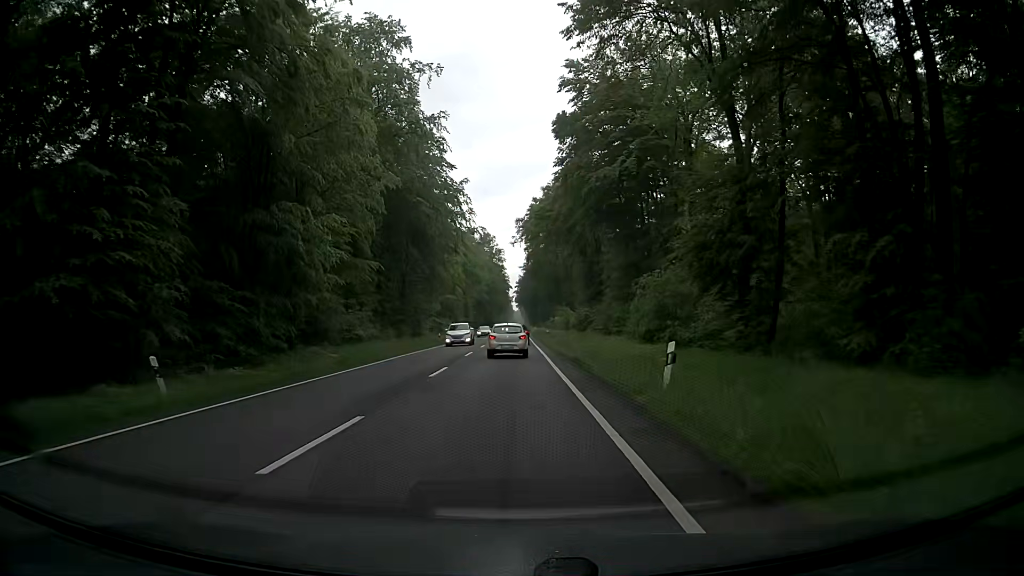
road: primary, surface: asphalt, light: Day
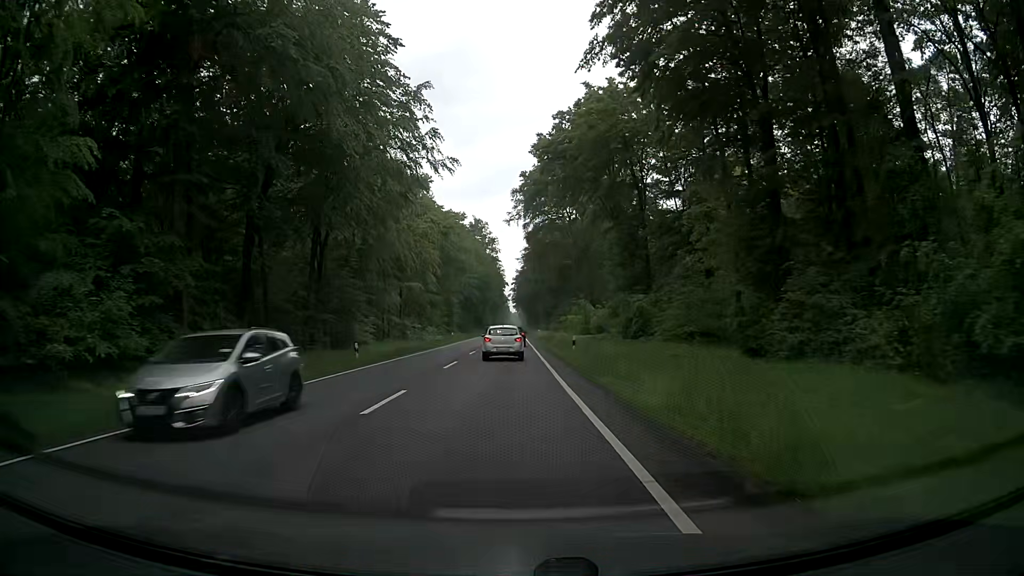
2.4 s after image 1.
(+0.4, +32.0) m; 0°
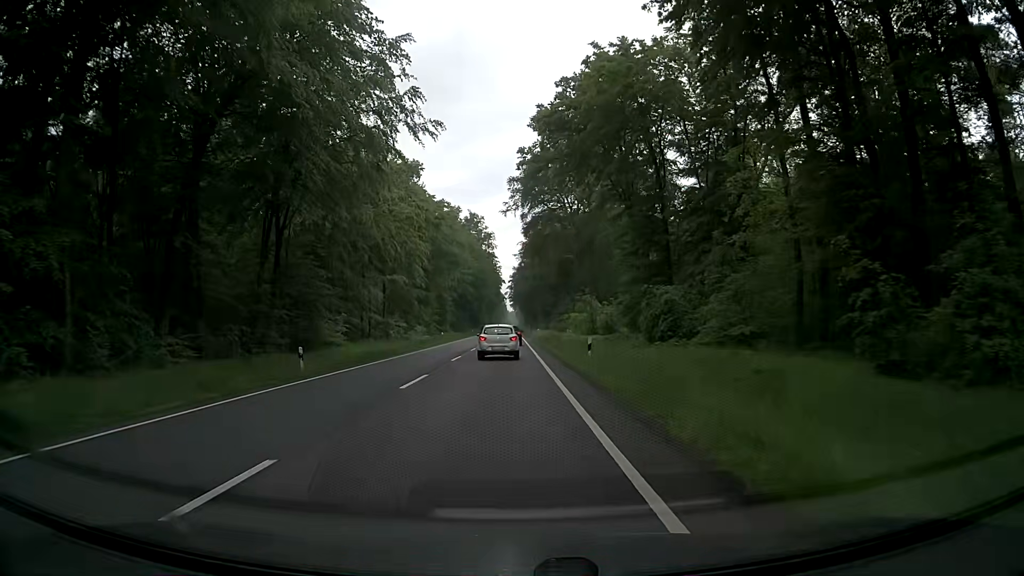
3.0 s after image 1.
(+0.1, +8.0) m; +1°
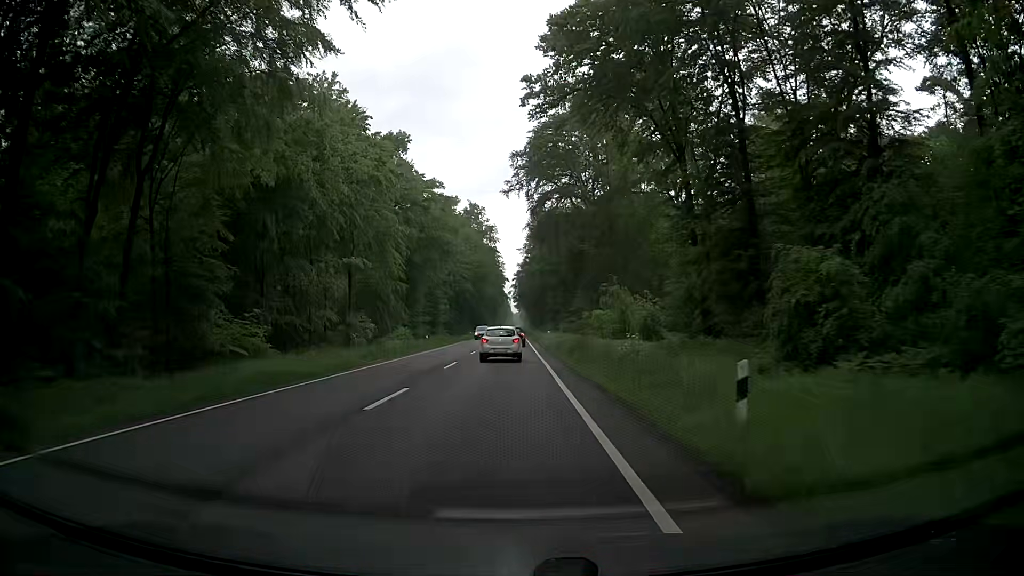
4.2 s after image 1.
(-0.1, +15.9) m; -1°
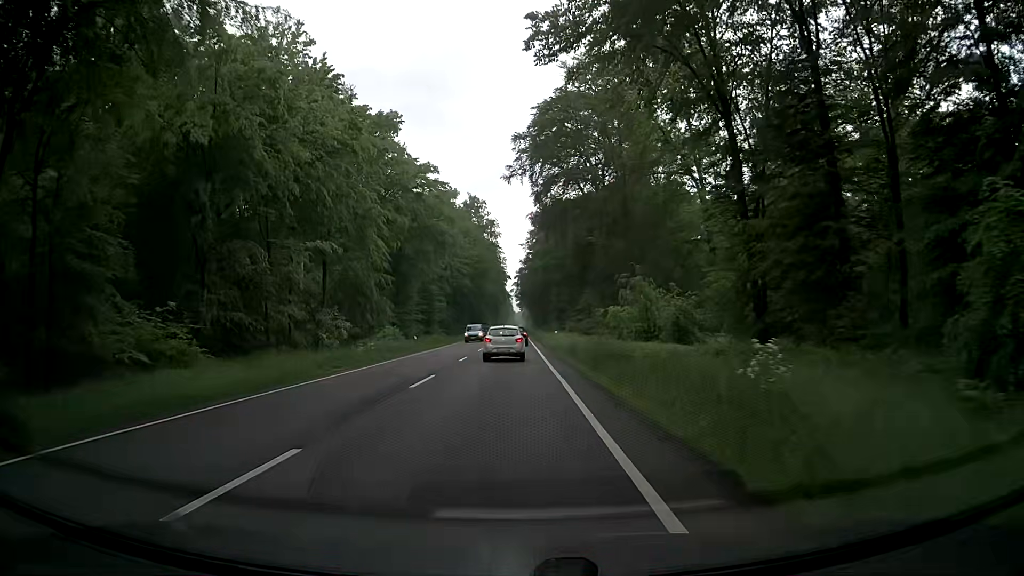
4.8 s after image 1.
(0.0, +7.9) m; -1°
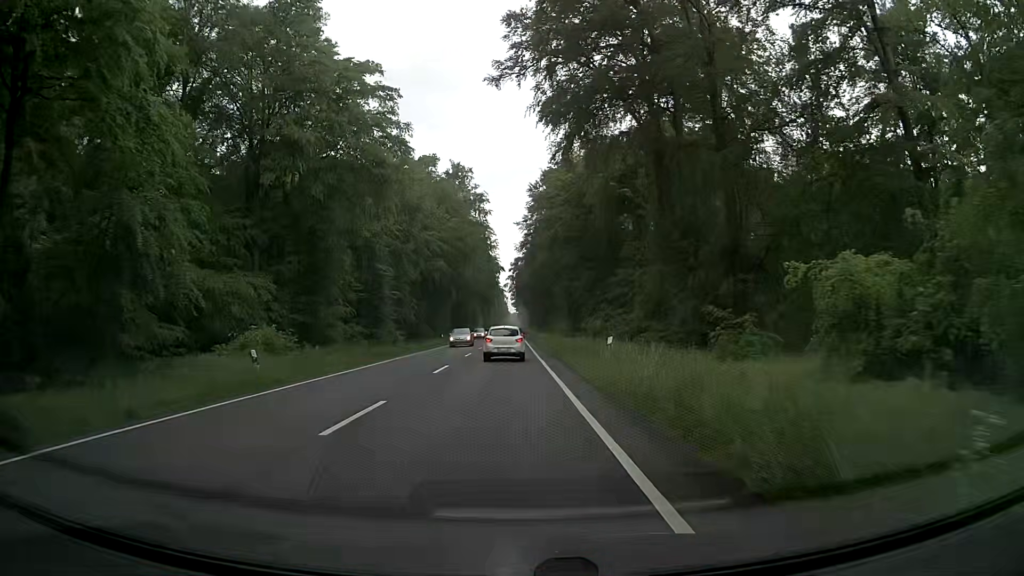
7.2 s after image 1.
(+0.1, +31.5) m; 0°
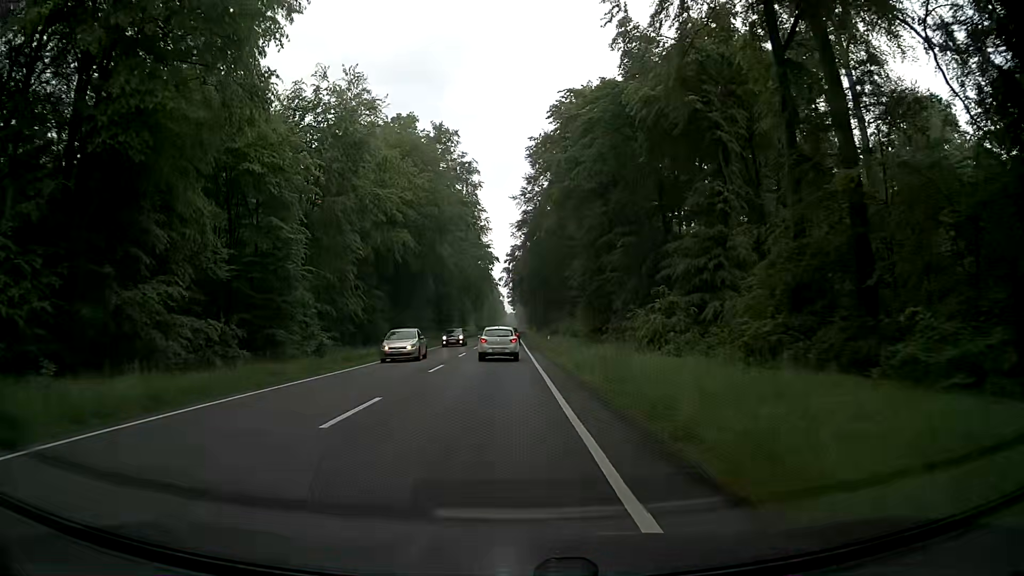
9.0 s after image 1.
(+0.2, +23.7) m; 0°
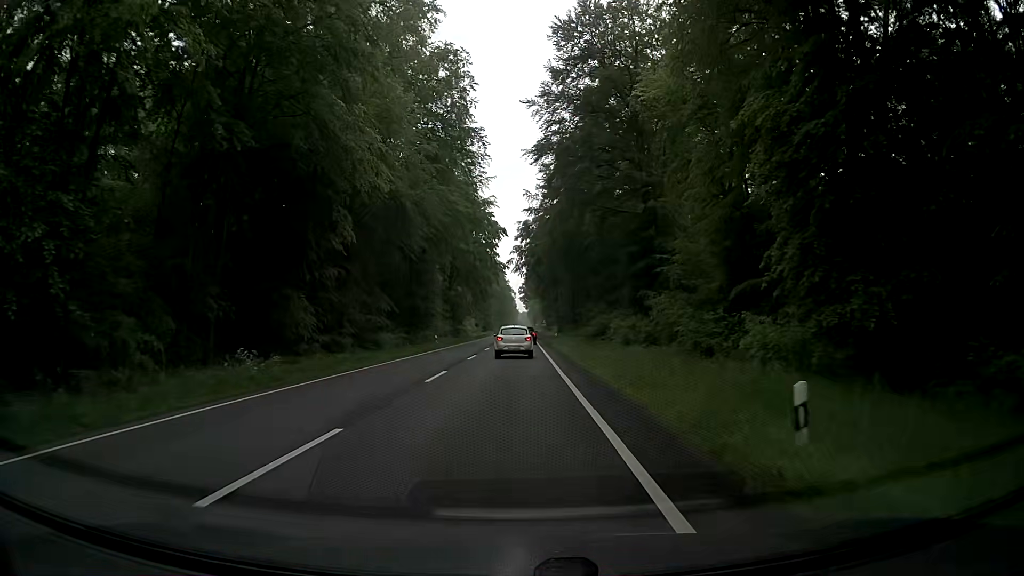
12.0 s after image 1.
(-0.4, +41.0) m; -1°
(0, +10) (0, +20) (0, +30) (0, +40) (0, +50) (0, +60) (0, +70) (0, +80) (+1, +90) (+1, +100) m
